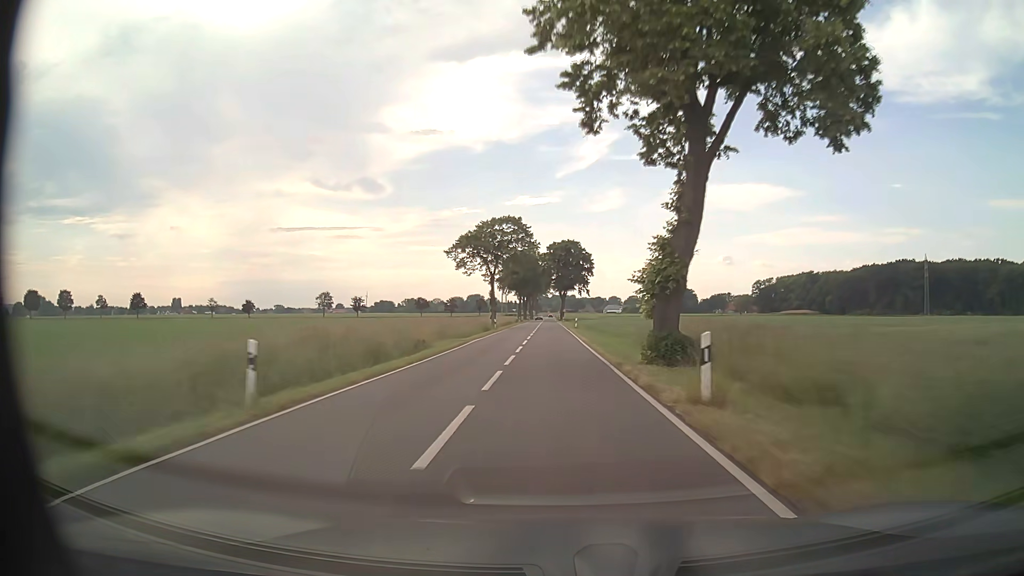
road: tertiary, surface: asphalt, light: Day
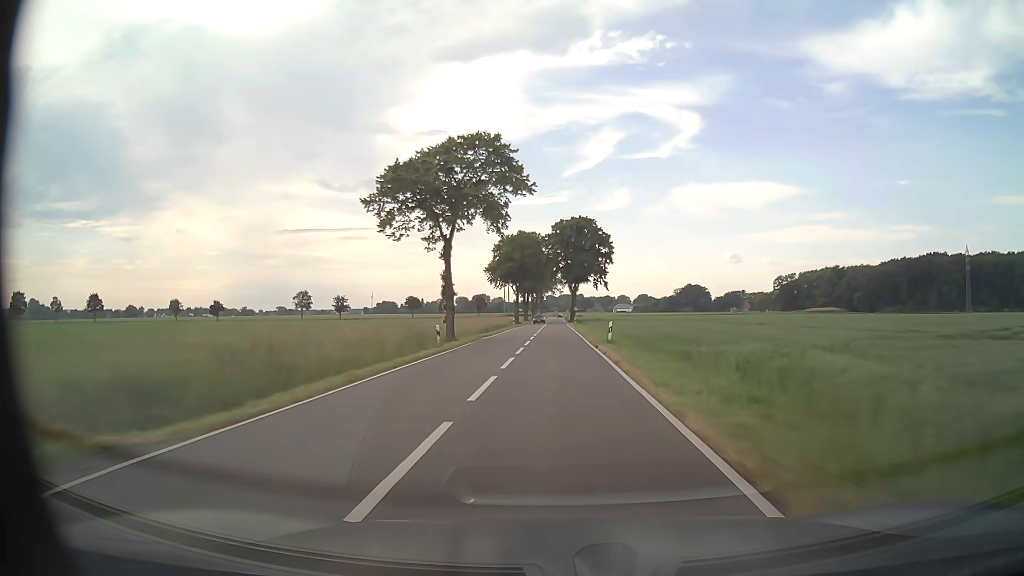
(-0.2, +31.9) m; -1°
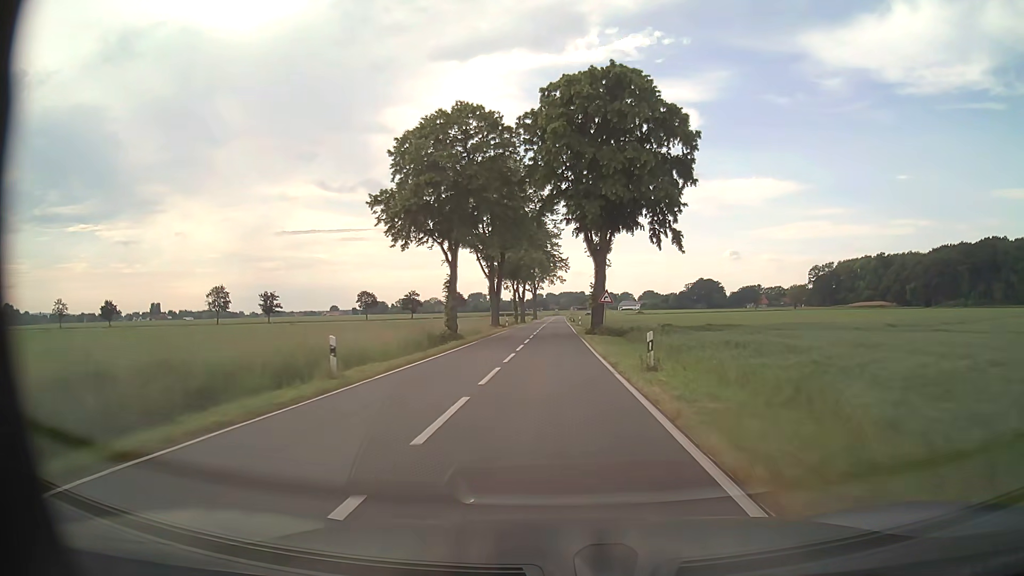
(0.0, +63.7) m; 0°
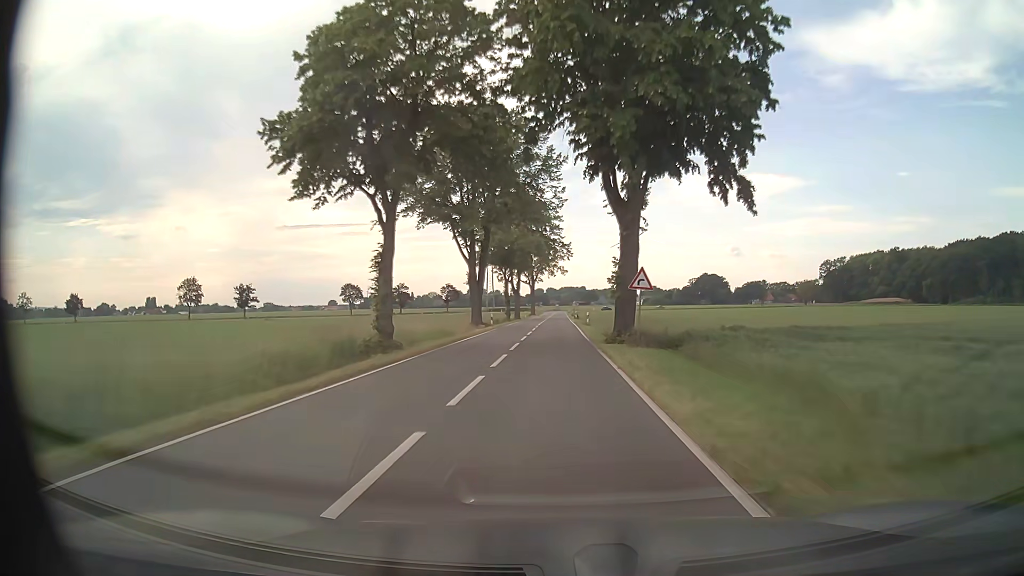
(0.0, +15.6) m; 0°
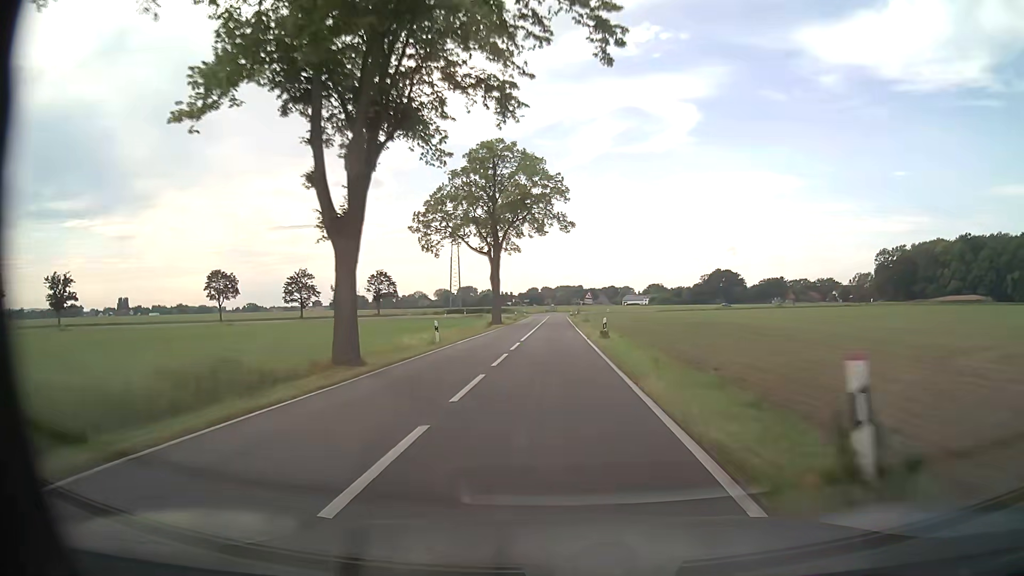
(+0.2, +71.7) m; 0°
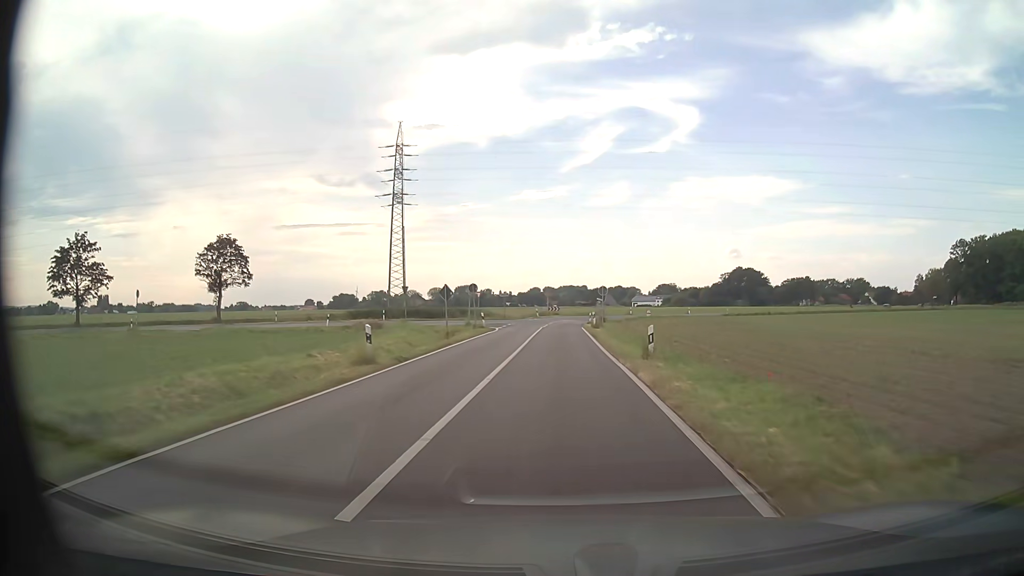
(-0.1, +61.2) m; 0°
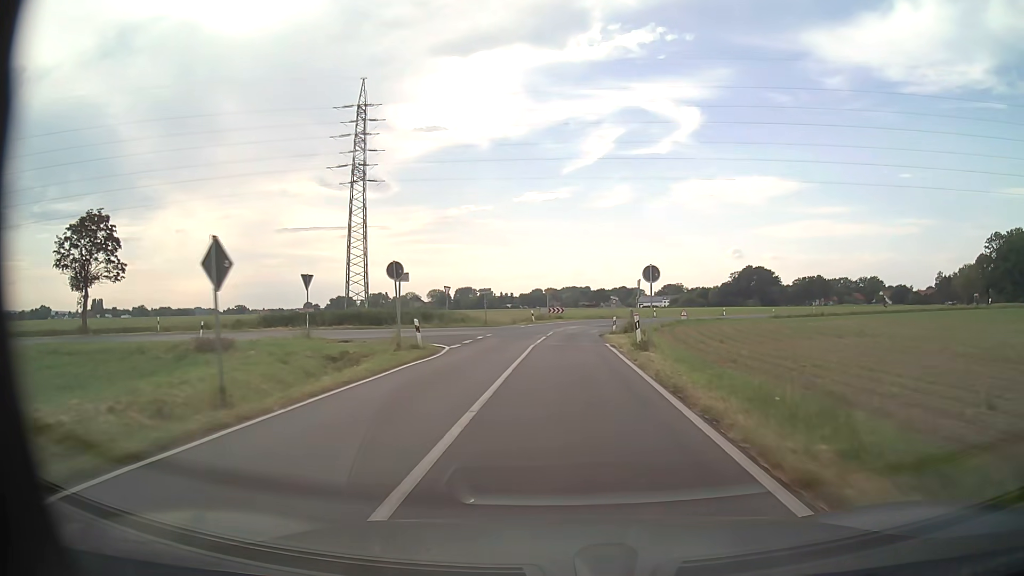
(-0.1, +21.6) m; 0°
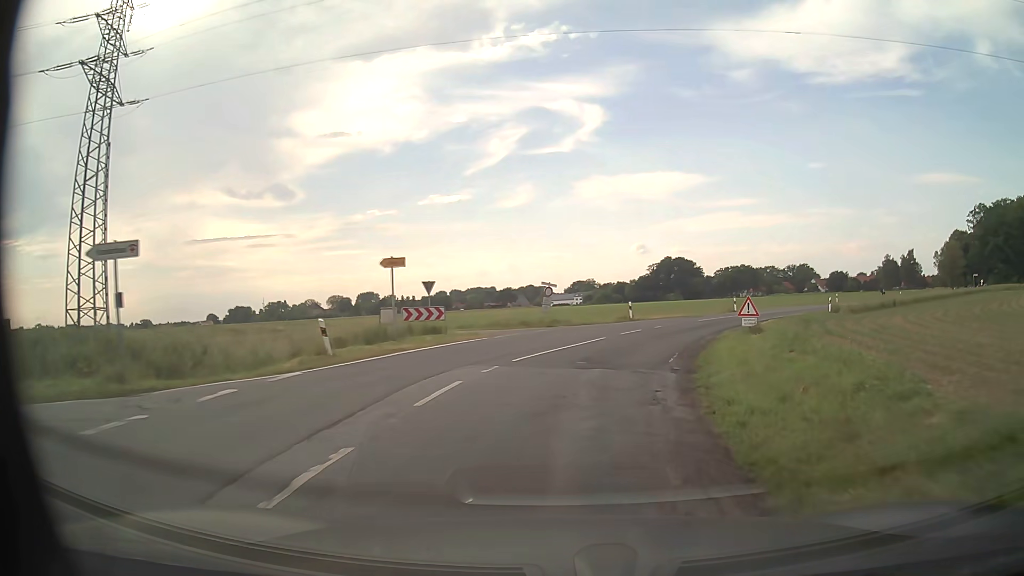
(+1.2, +38.6) m; +7°
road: secondary
(+1, +10) (+3, +20) (+6, +29) (+11, +38) (+16, +46) (+23, +54) (+30, +61) (+37, +68) (+43, +76) (+50, +83) m
